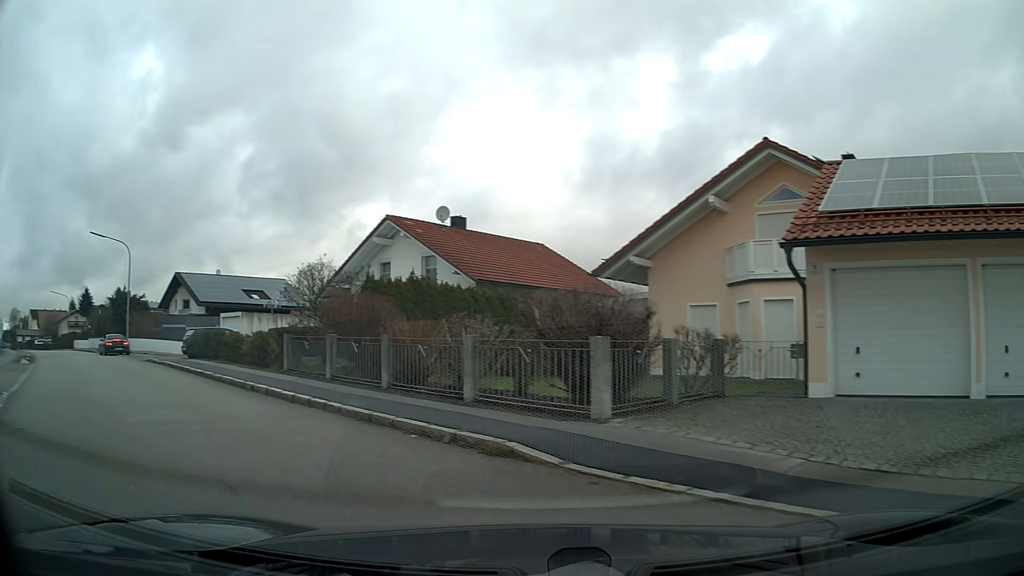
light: Day
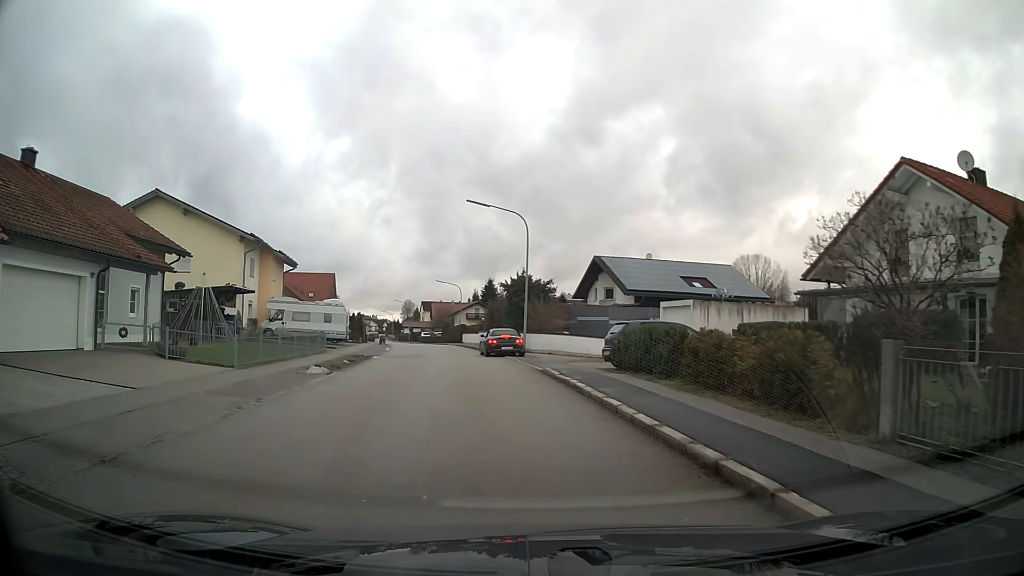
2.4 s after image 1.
(-4.0, +10.9) m; -31°
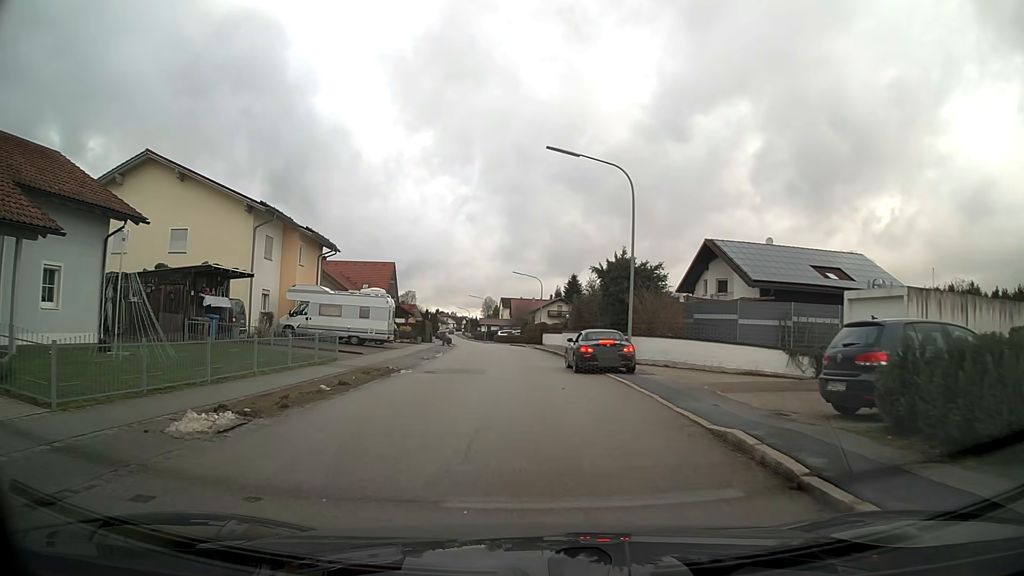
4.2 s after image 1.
(-0.7, +11.0) m; -7°
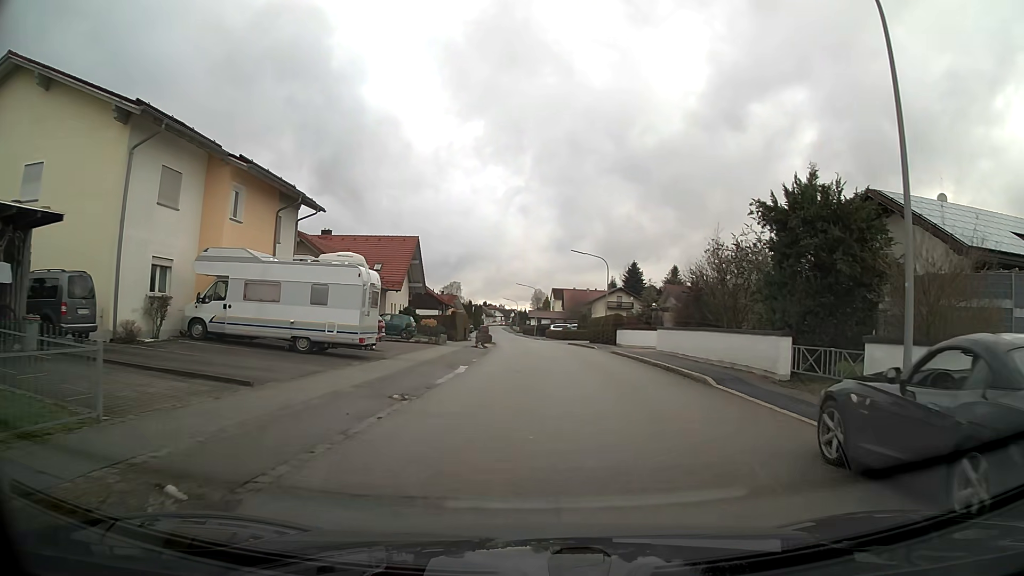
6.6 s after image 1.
(-0.7, +16.4) m; -1°
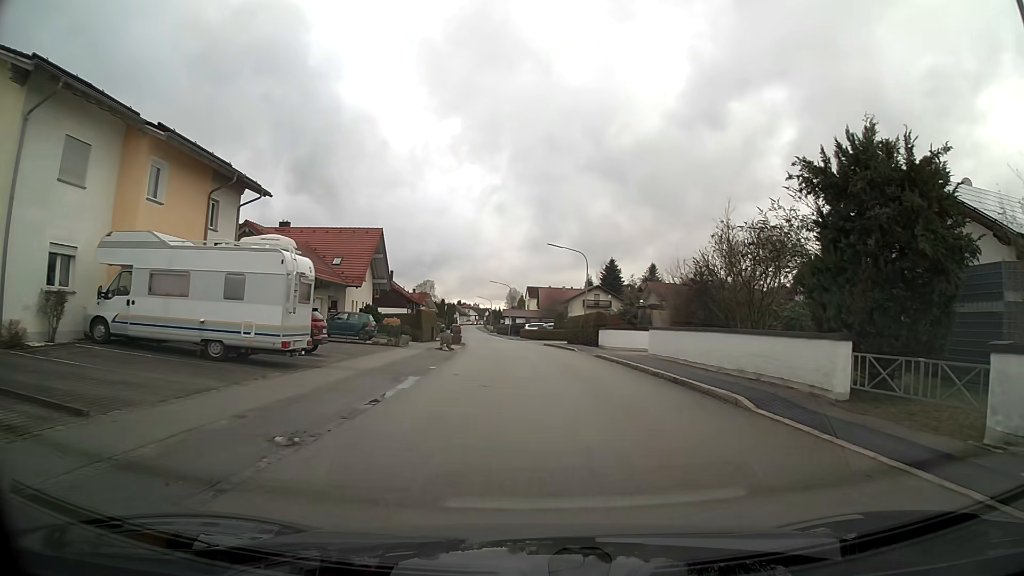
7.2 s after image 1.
(+0.1, +4.3) m; +2°
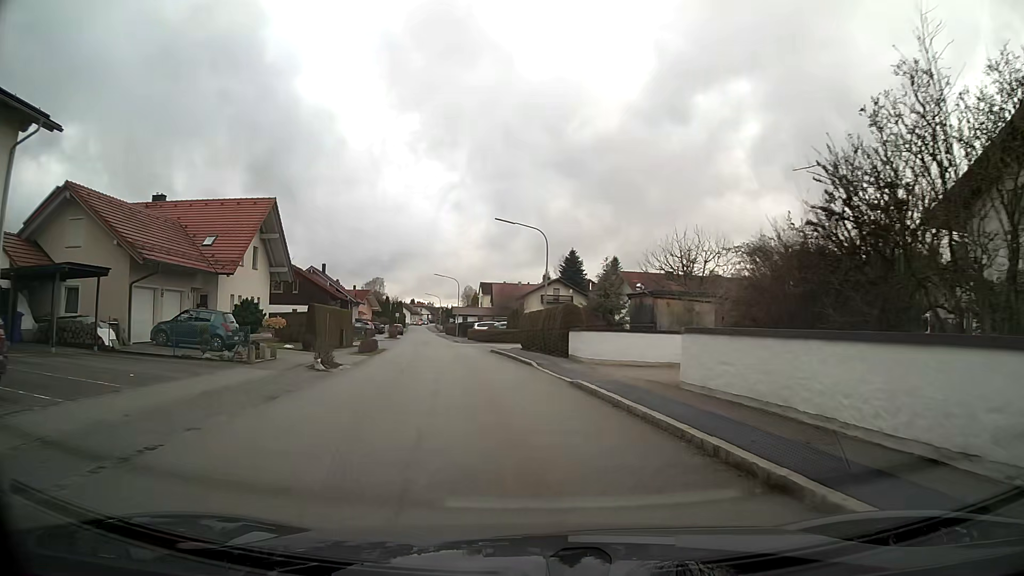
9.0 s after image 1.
(+0.4, +13.0) m; +2°
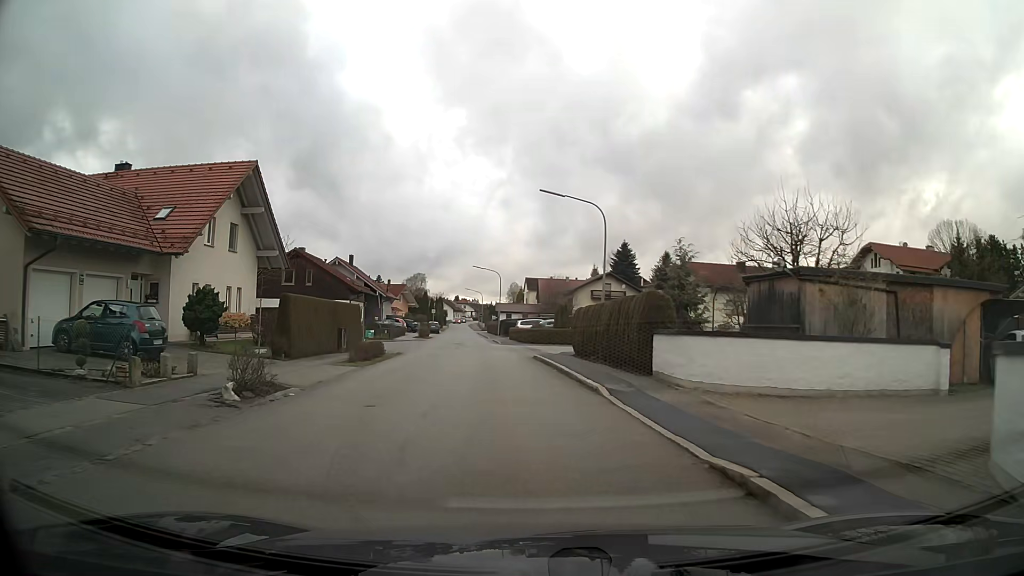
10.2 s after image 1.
(-0.3, +8.8) m; -4°
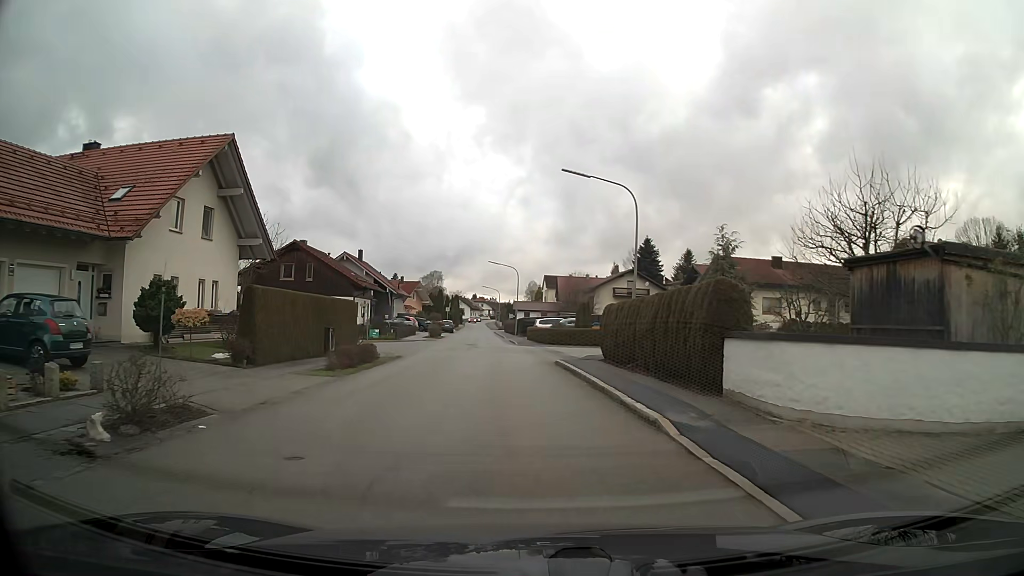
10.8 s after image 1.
(-0.1, +4.4) m; -1°
(0, +10) (0, +20) (-1, +30) (-2, +40) (-2, +50) (-3, +60) (-4, +70) (-4, +80) (-5, +90) (-6, +100) m
